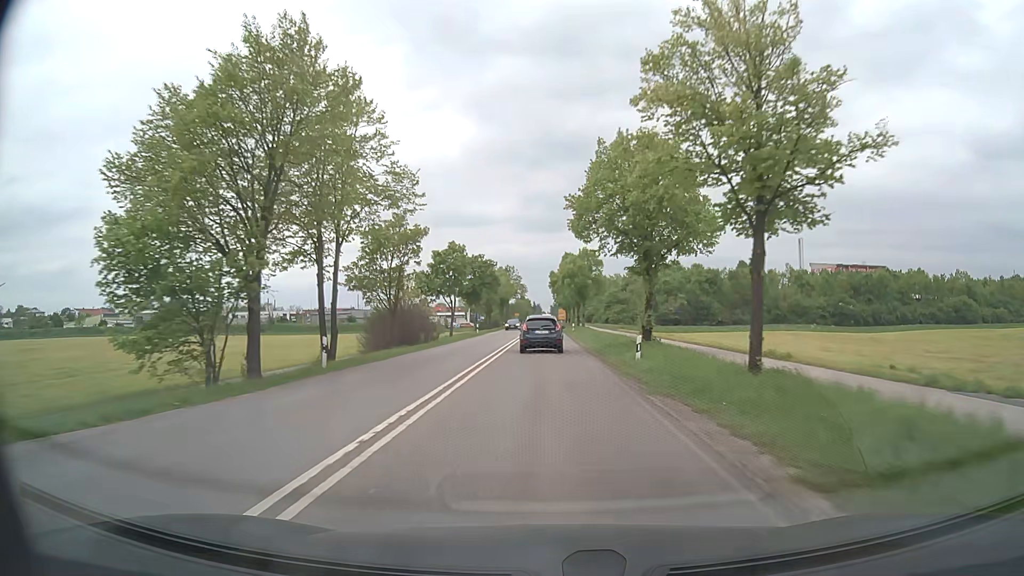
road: secondary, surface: asphalt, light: Day
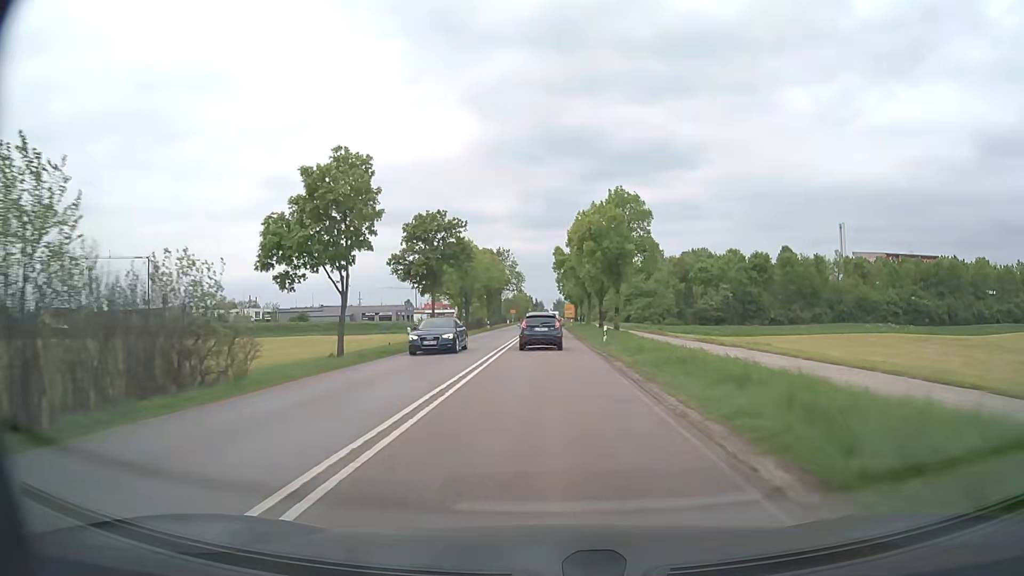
(0.0, +32.3) m; 0°
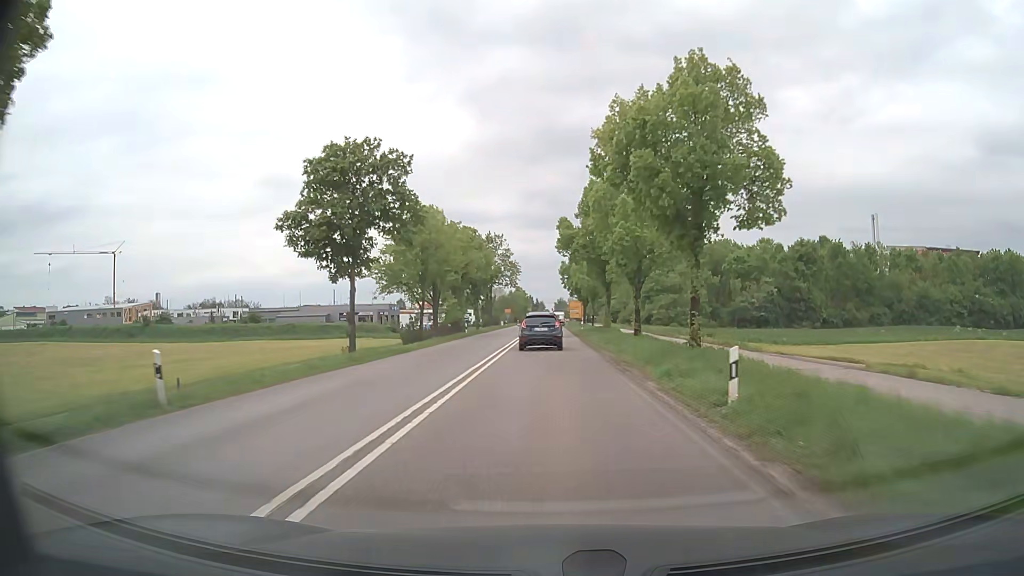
(-0.2, +21.0) m; -1°
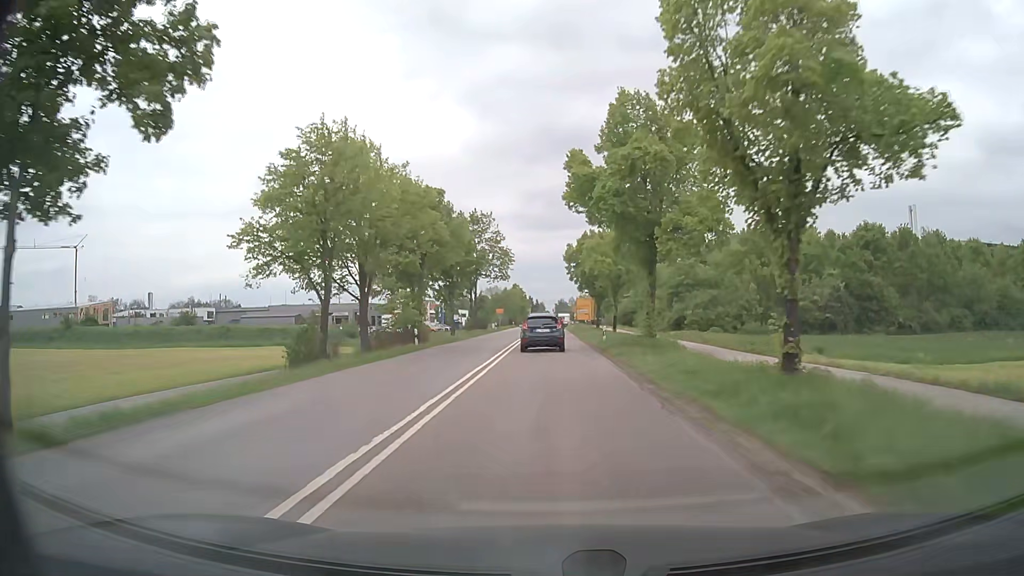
(0.0, +20.4) m; 0°
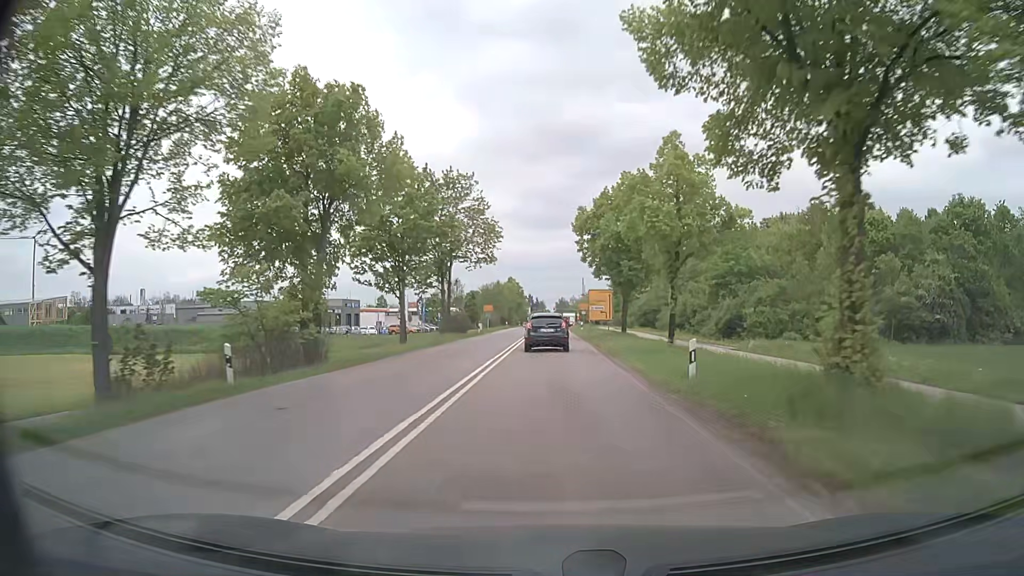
(+0.1, +19.8) m; 0°
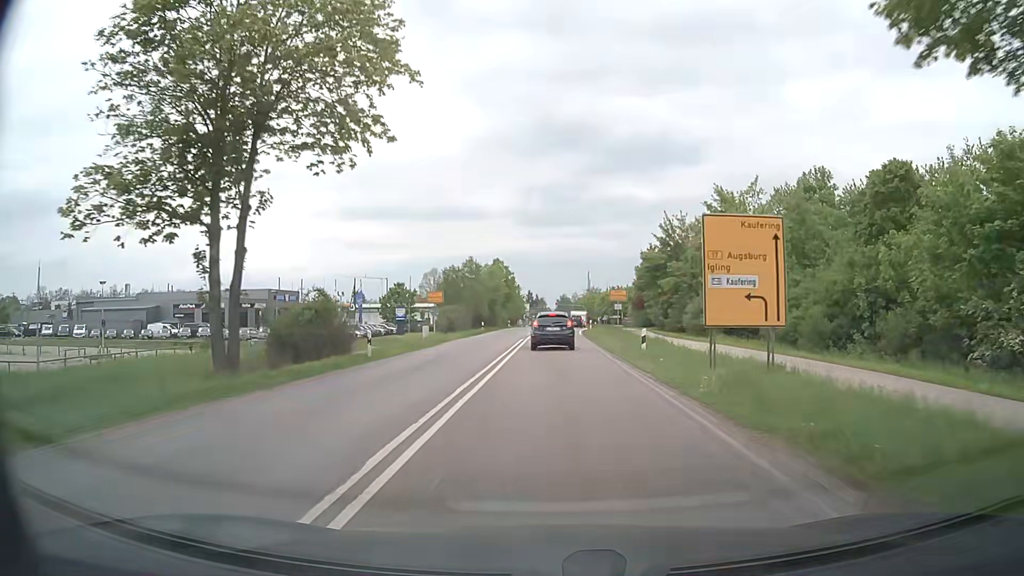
(0.0, +36.7) m; 0°
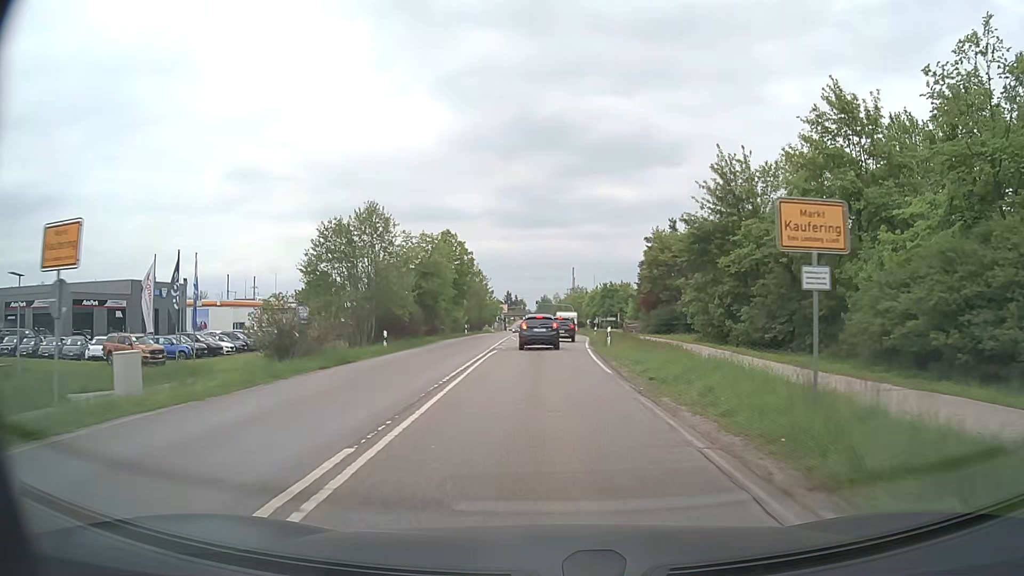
(+0.3, +31.4) m; +1°
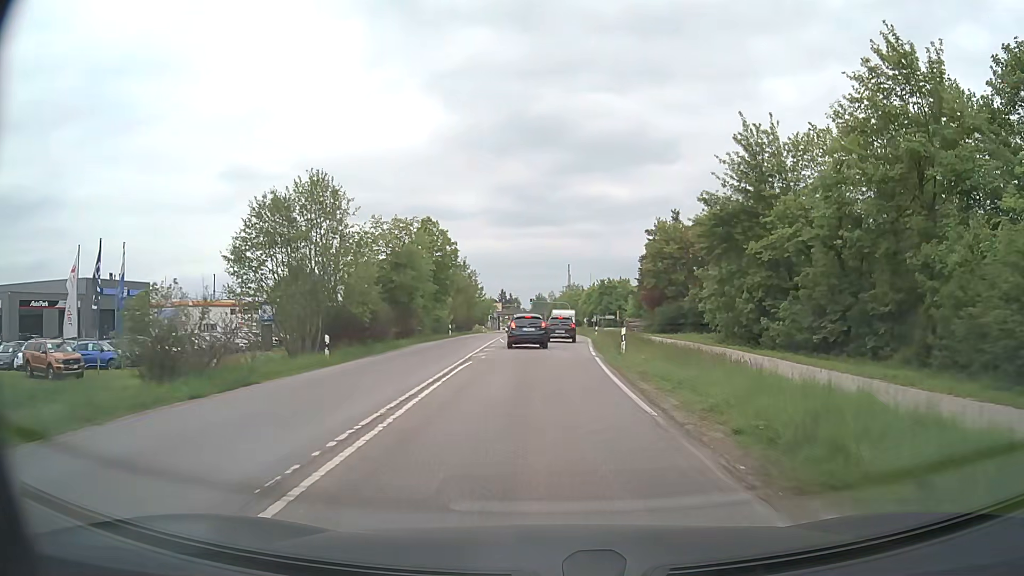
(0.0, +7.3) m; 0°
(0, +10) (0, +20) (+1, +30) (+1, +40) (+2, +50) (+2, +60) (+2, +70) (+2, +80) (+2, +90) (+1, +100) m
